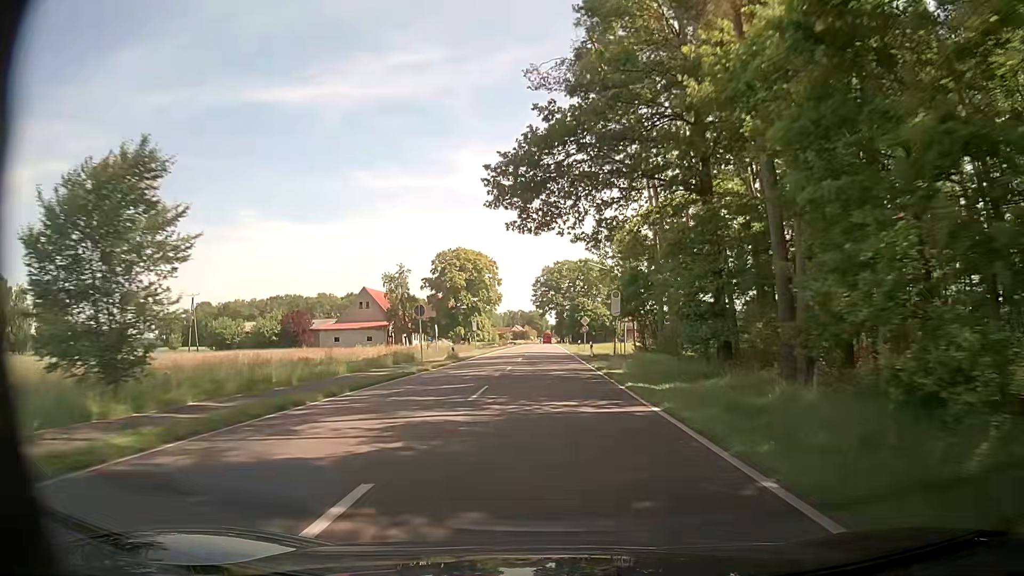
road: tertiary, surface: asphalt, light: Day
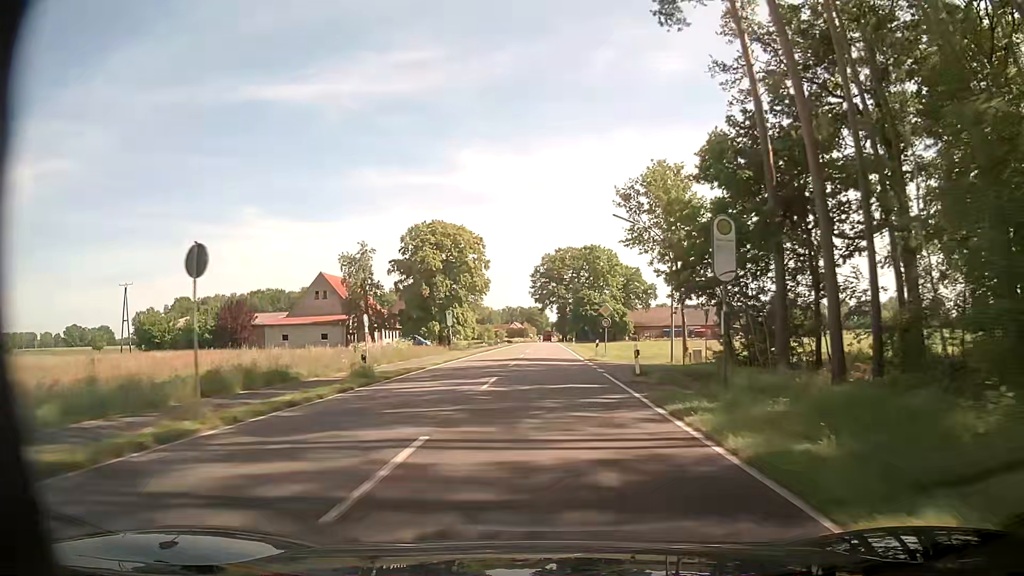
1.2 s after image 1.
(-0.2, +21.6) m; 0°
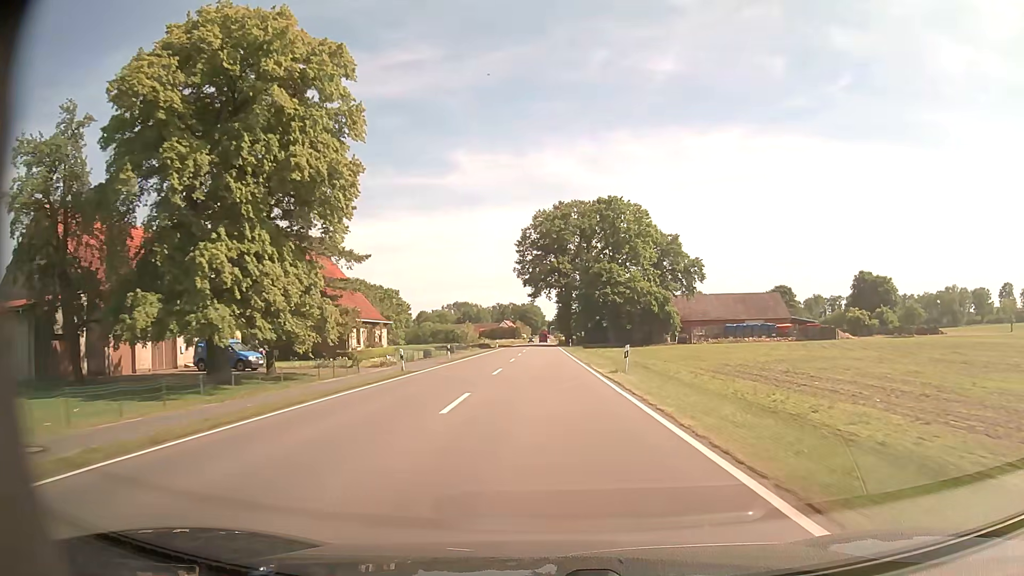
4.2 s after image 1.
(+0.5, +53.9) m; +1°
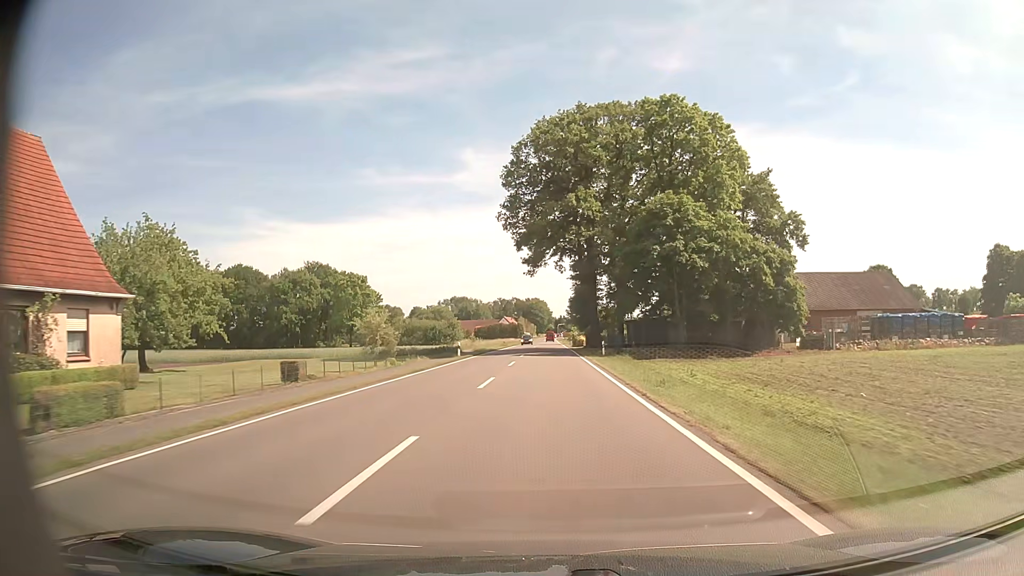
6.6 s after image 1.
(-0.3, +43.2) m; -1°
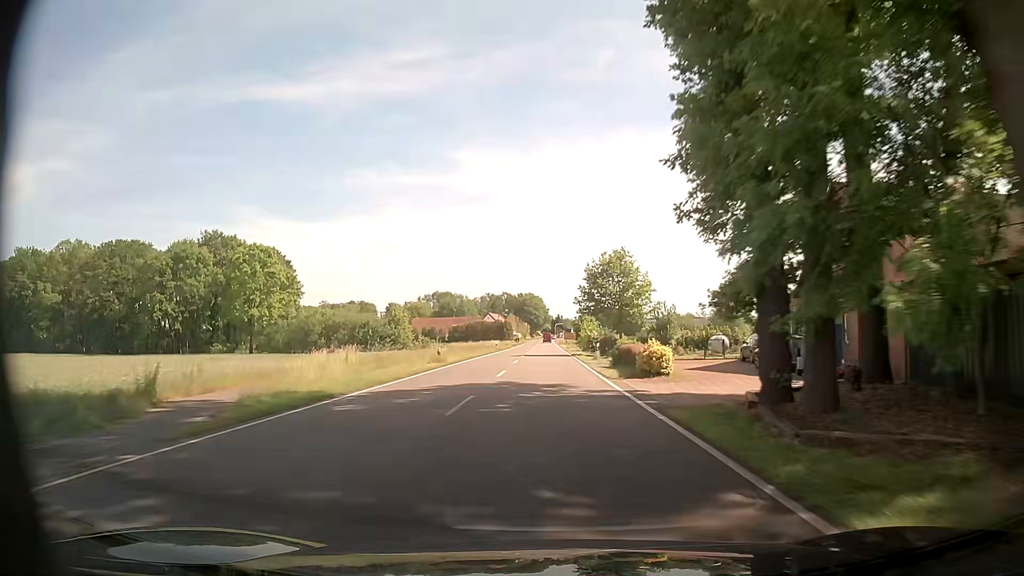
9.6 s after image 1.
(0.0, +54.0) m; +1°
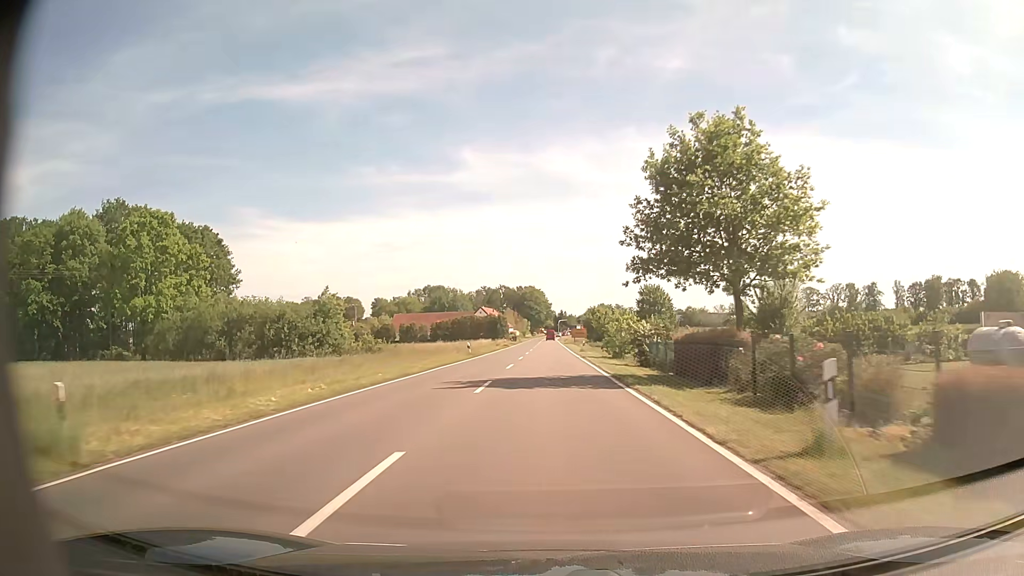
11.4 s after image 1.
(-0.2, +32.4) m; -1°
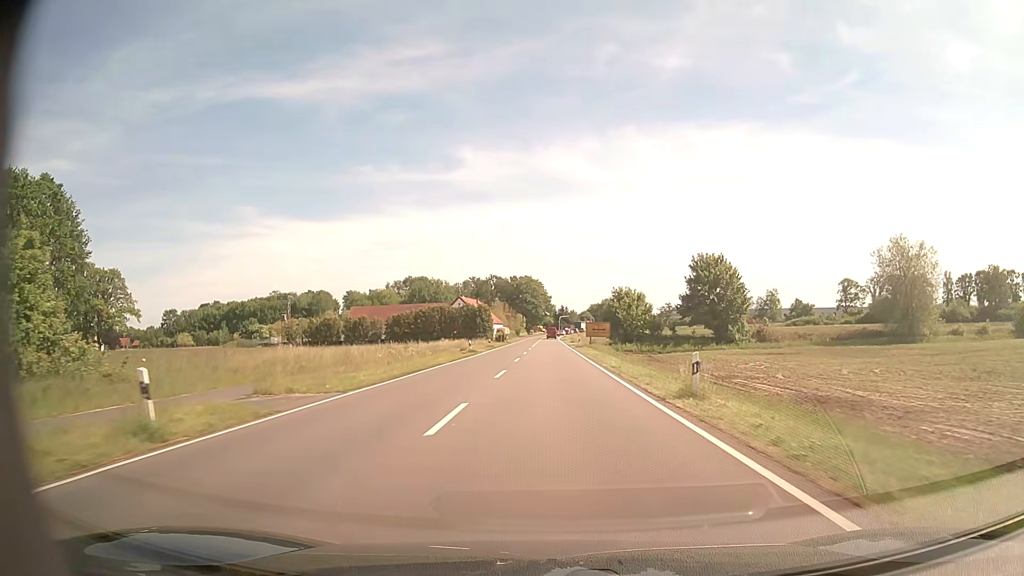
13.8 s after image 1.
(+0.1, +43.2) m; 0°
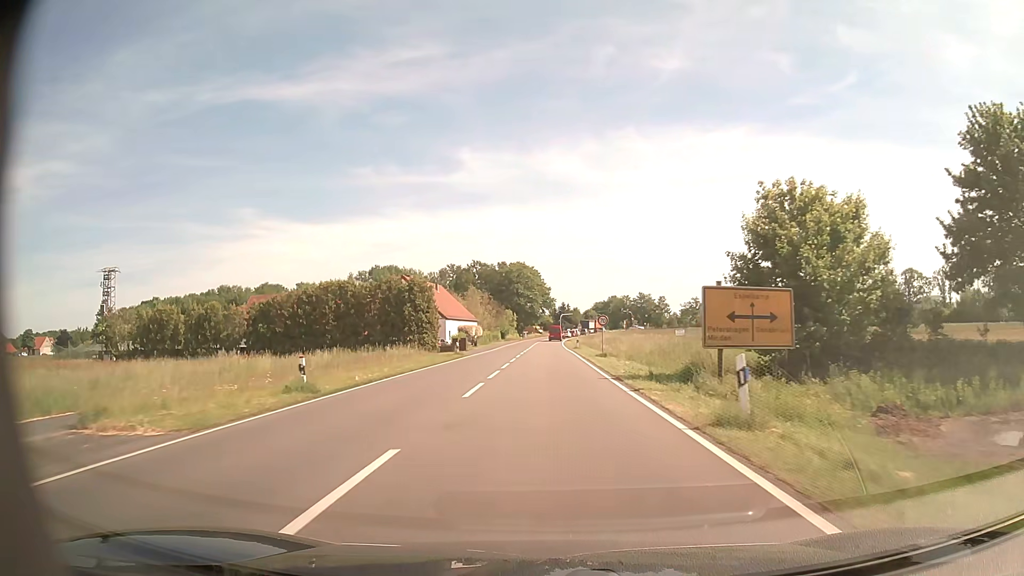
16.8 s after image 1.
(+0.2, +53.9) m; 0°
(0, +10) (0, +20) (0, +30) (0, +40) (0, +50) (0, +60) (0, +70) (0, +80) (0, +90) (0, +100) m
